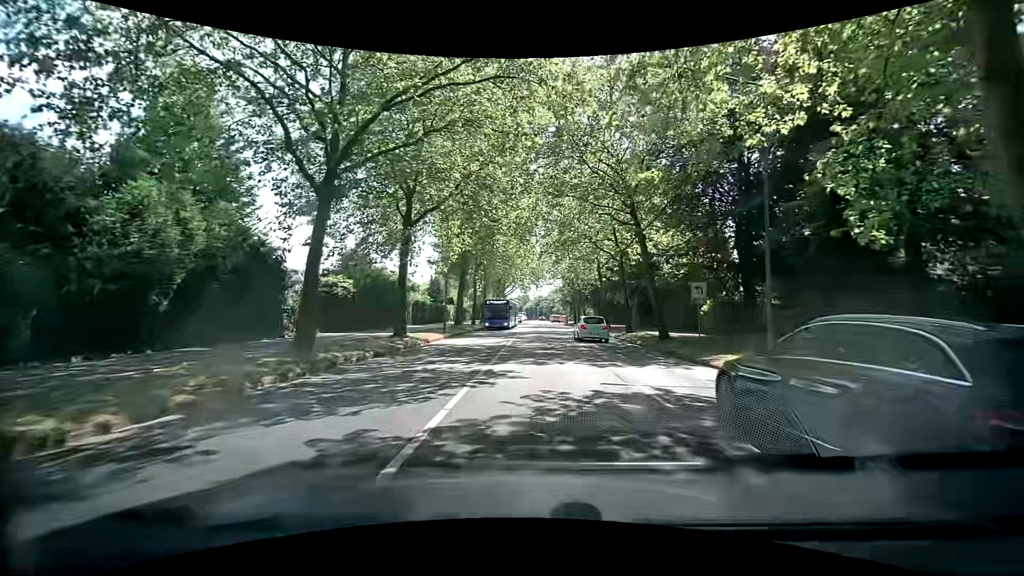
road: secondary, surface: asphalt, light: Day
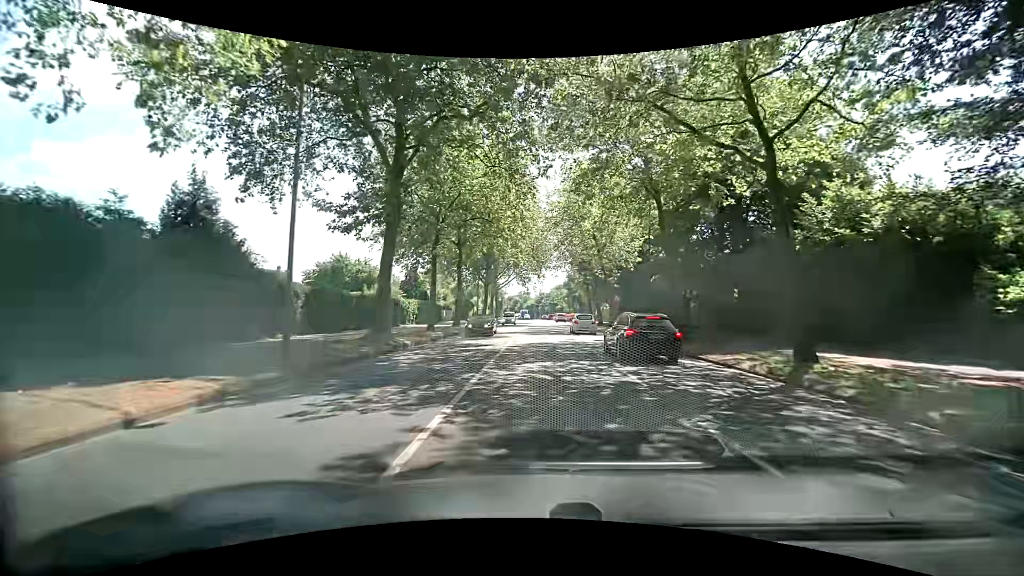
(-0.1, +22.6) m; 0°
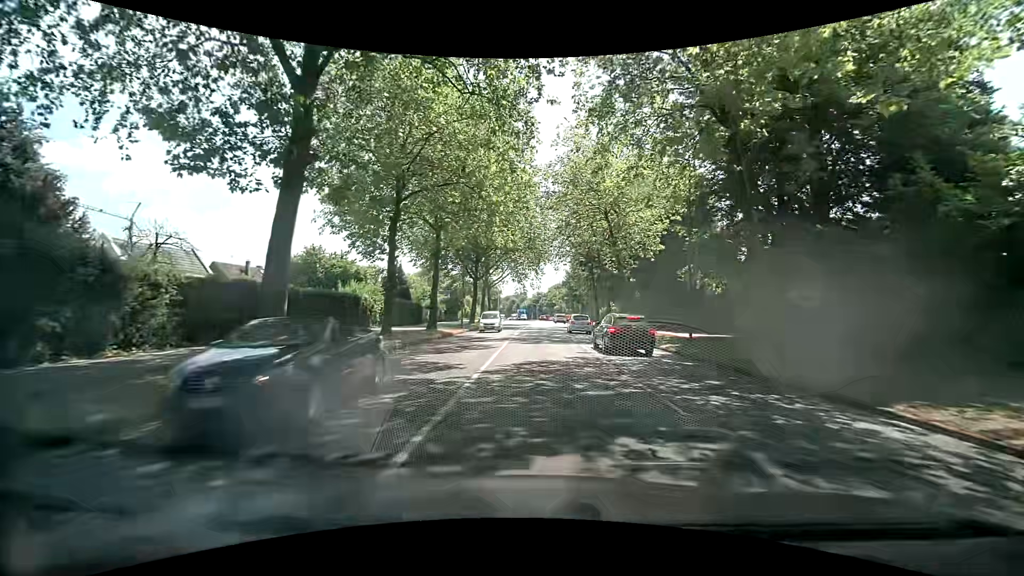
(0.0, +9.0) m; 0°
(0, +10) (0, +20) (0, +30) (0, +40) (0, +50) (0, +60) (+1, +70) (+1, +80) (+1, +90) (+1, +100) m
